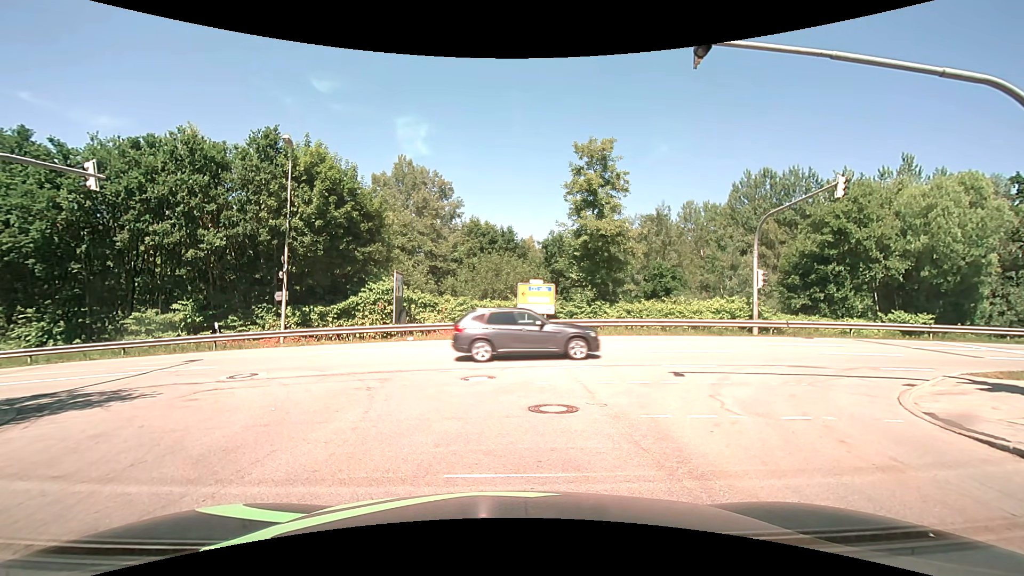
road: residential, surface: asphalt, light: Day
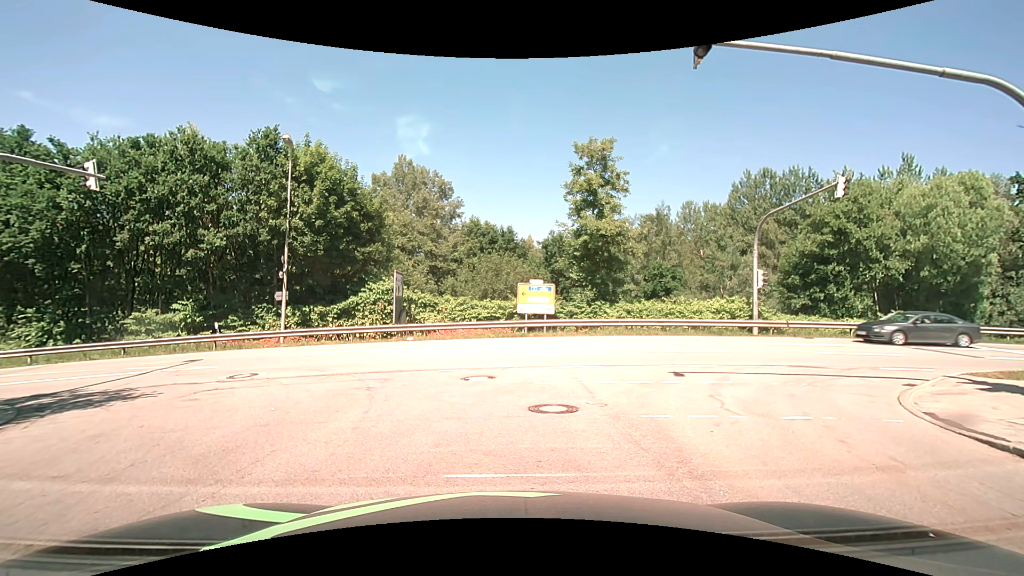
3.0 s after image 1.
(0.0, 0.0) m; 0°
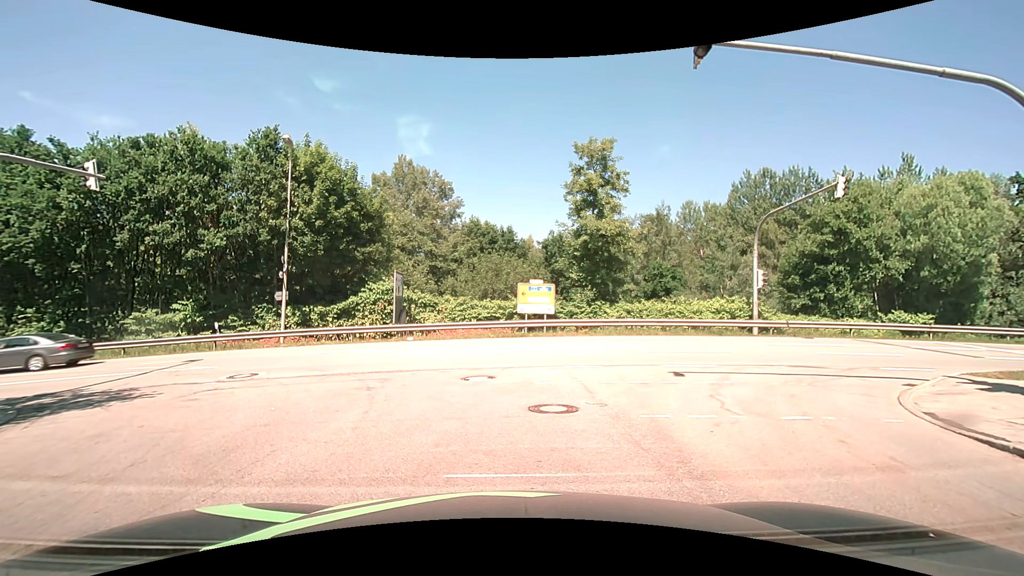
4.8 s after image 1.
(0.0, 0.0) m; 0°
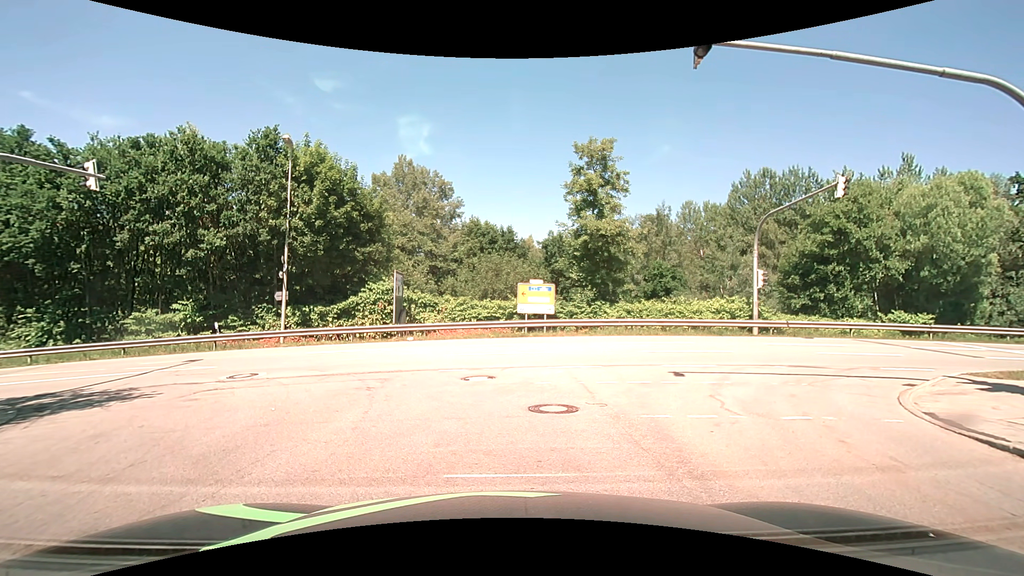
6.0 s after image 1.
(0.0, 0.0) m; 0°
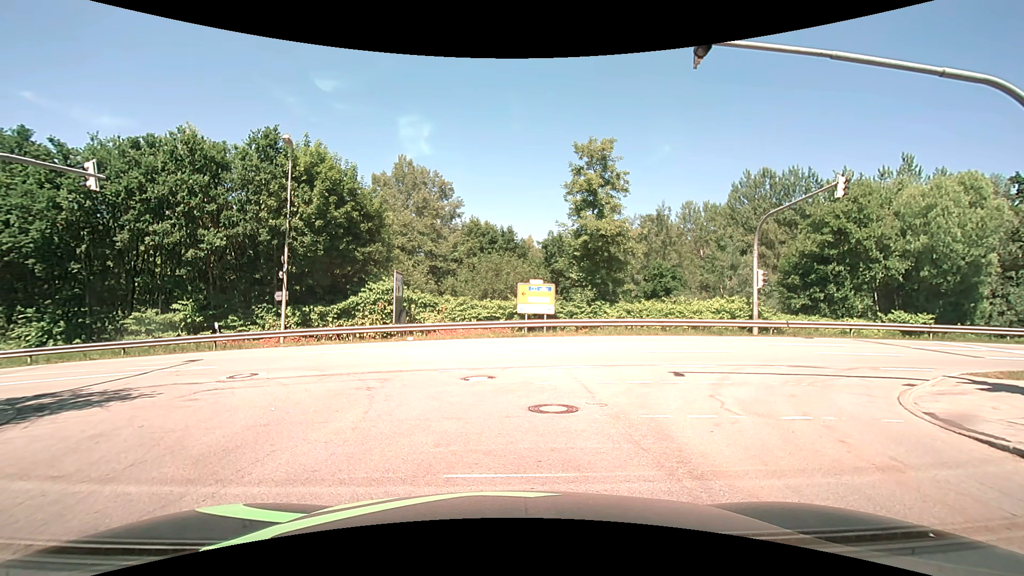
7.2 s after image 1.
(0.0, 0.0) m; 0°
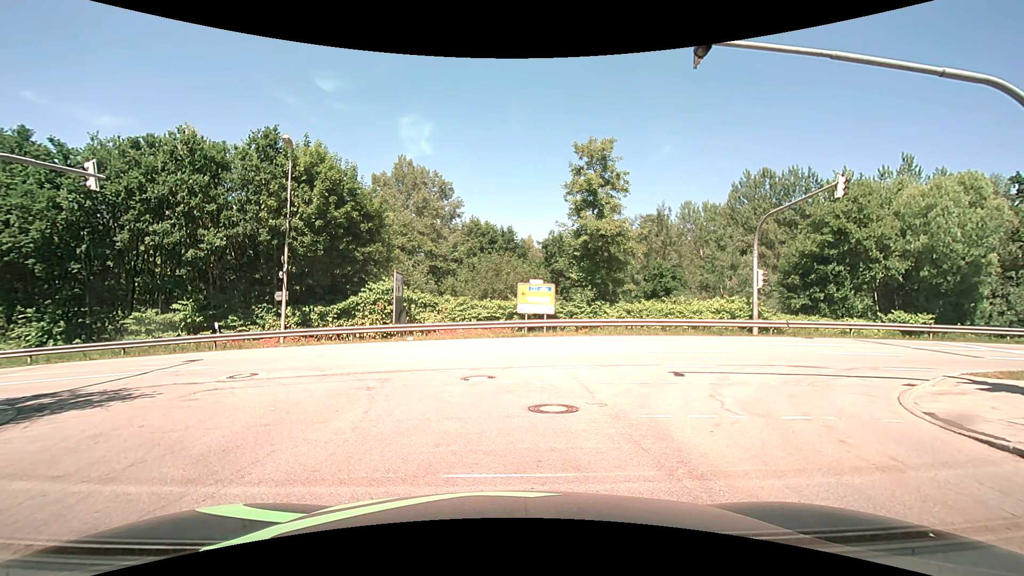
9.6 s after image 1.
(0.0, 0.0) m; 0°
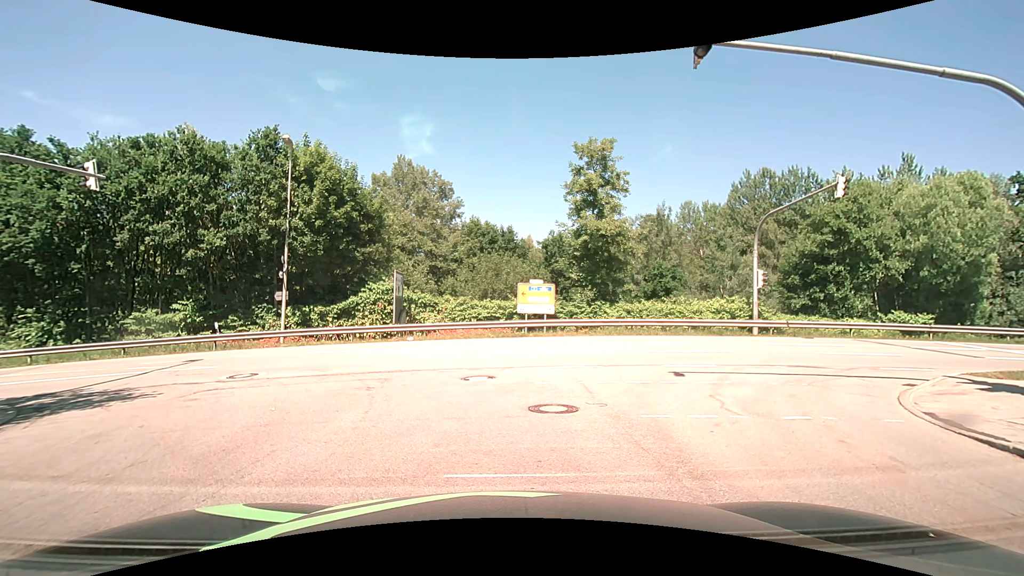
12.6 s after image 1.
(0.0, 0.0) m; 0°
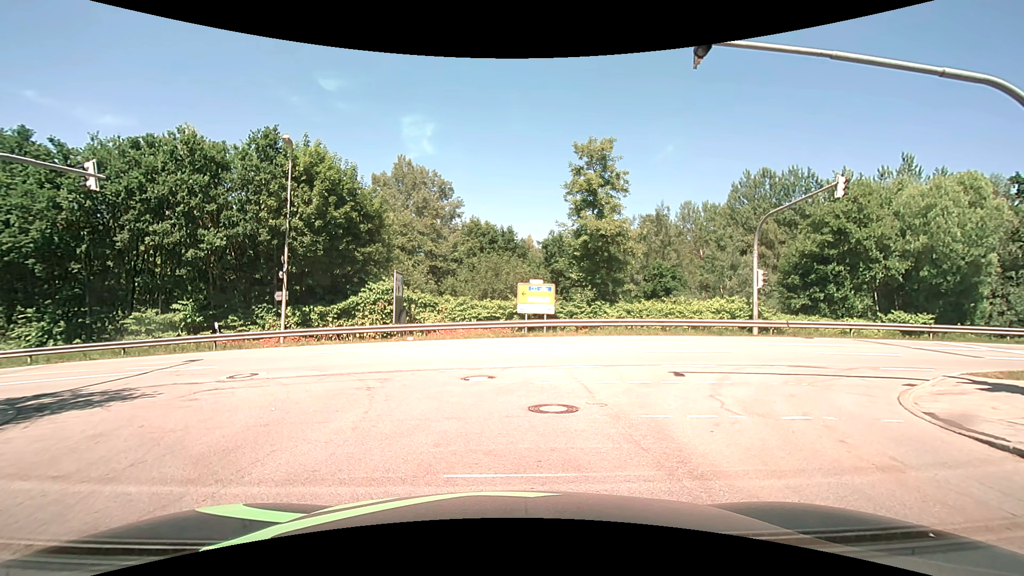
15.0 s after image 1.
(0.0, 0.0) m; 0°
(-1, +10) (-6, +18) (-16, +22) (-26, +22) (-36, +21) (-46, +20) (-56, +19) (-65, +18) (-75, +17) (-85, +16) m
